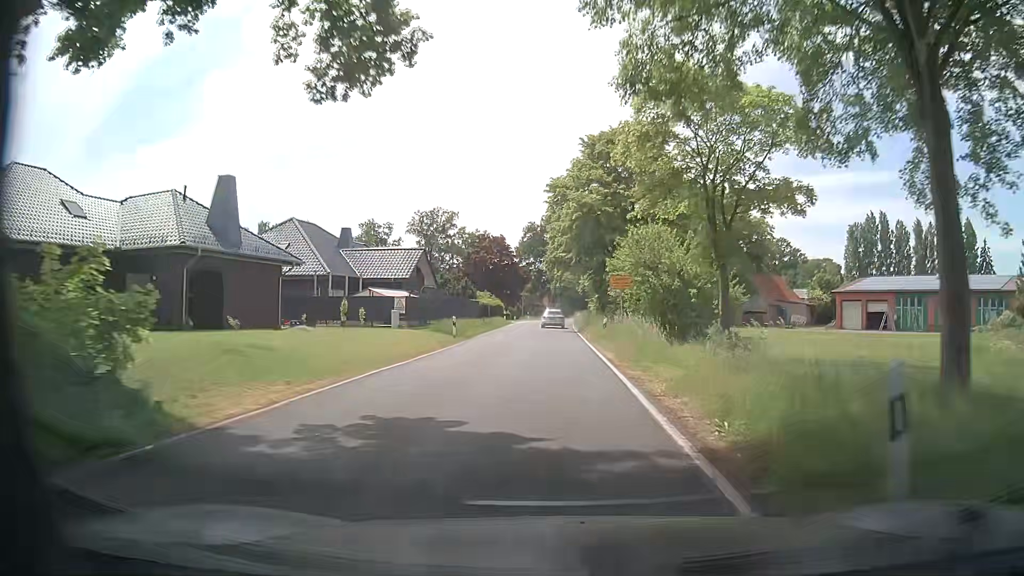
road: secondary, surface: asphalt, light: Day
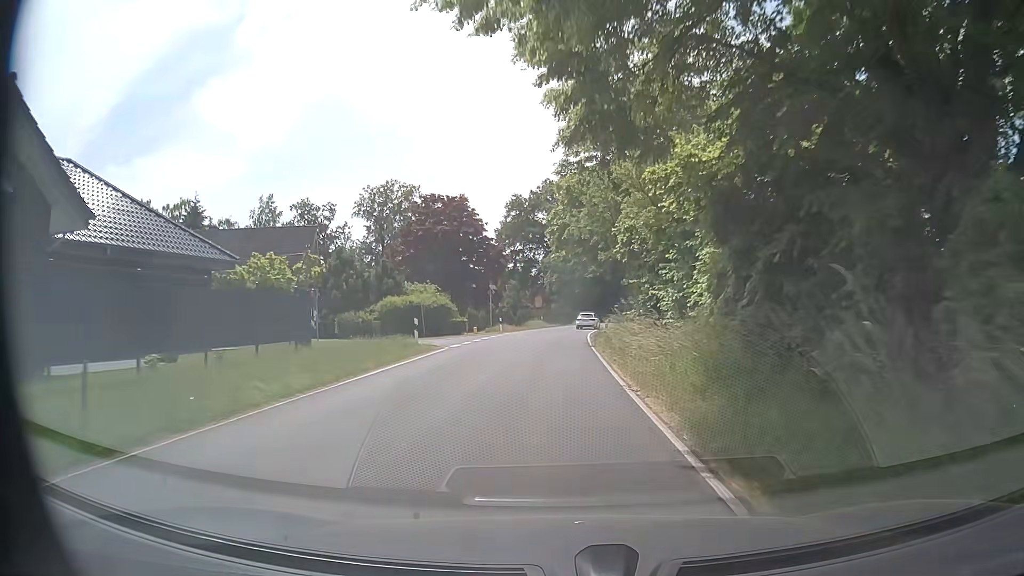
(-0.3, +40.3) m; 0°
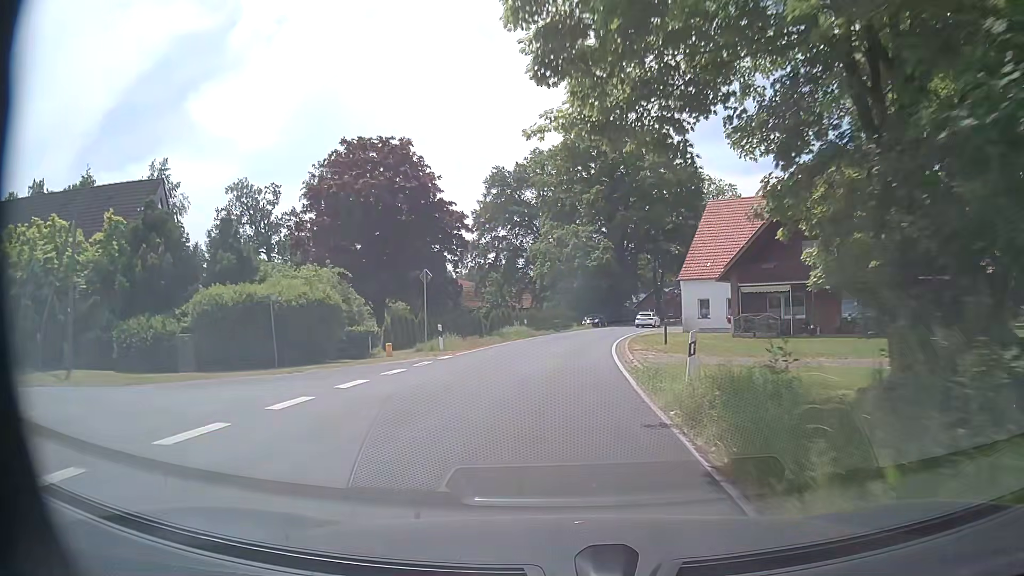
(0.0, +23.3) m; 0°
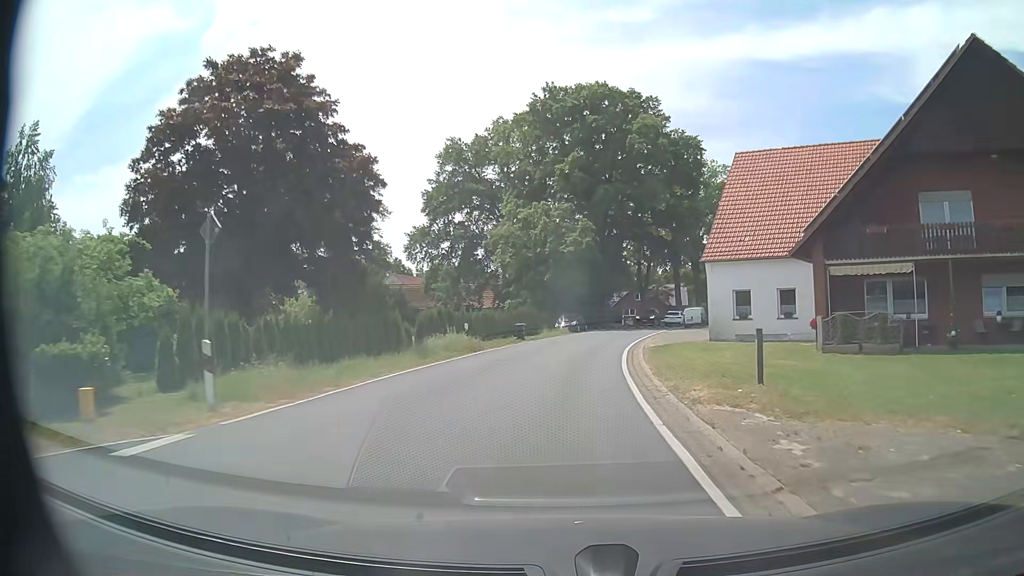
(+0.4, +15.7) m; +3°
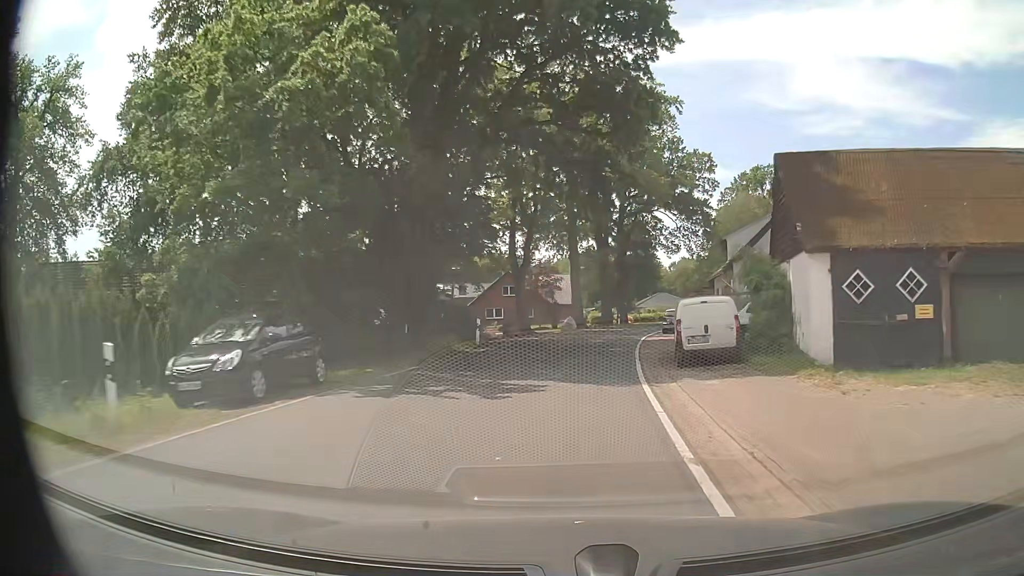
(+3.8, +39.2) m; +11°
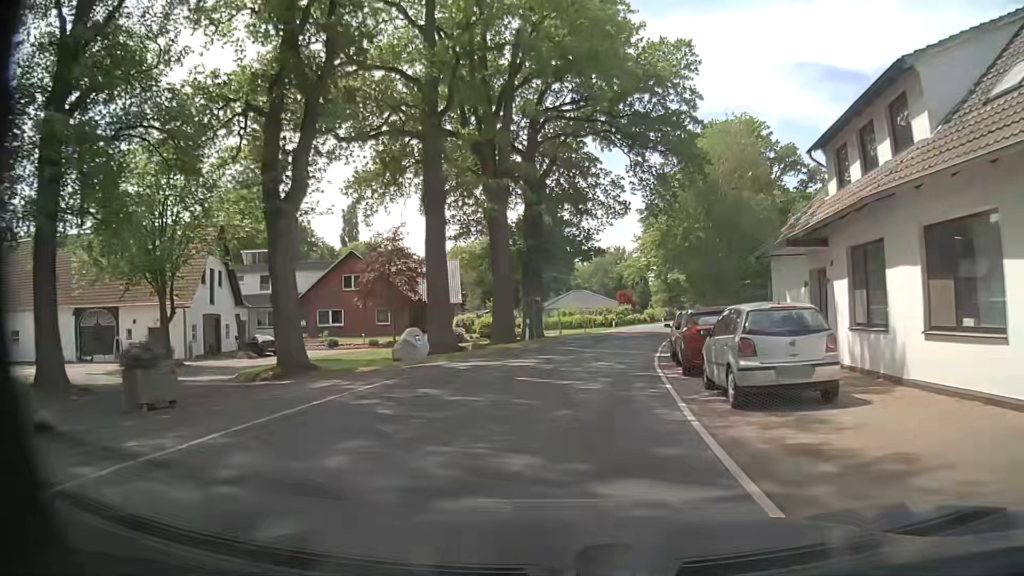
(+2.4, +31.5) m; +8°
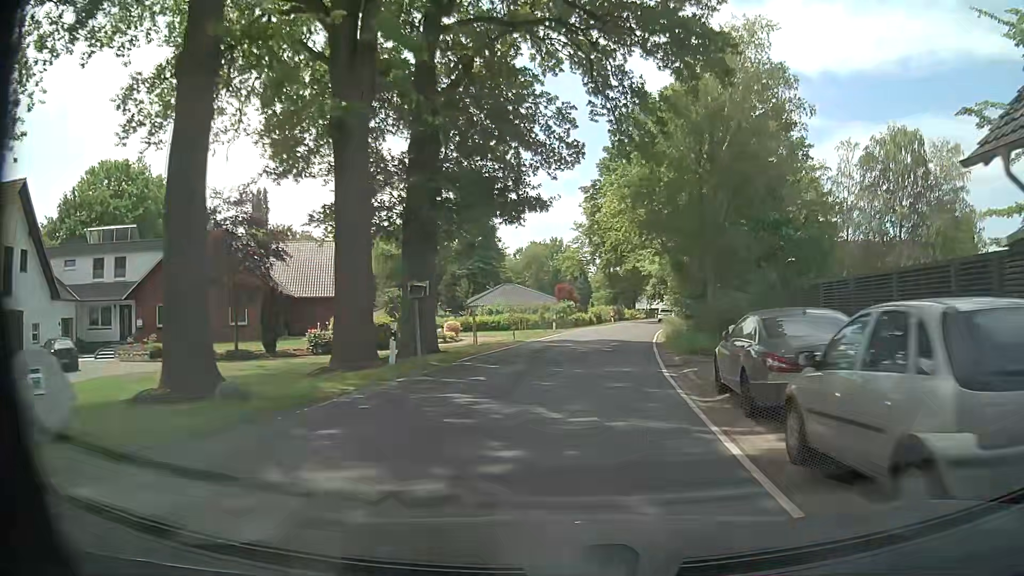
(+0.7, +15.8) m; +6°
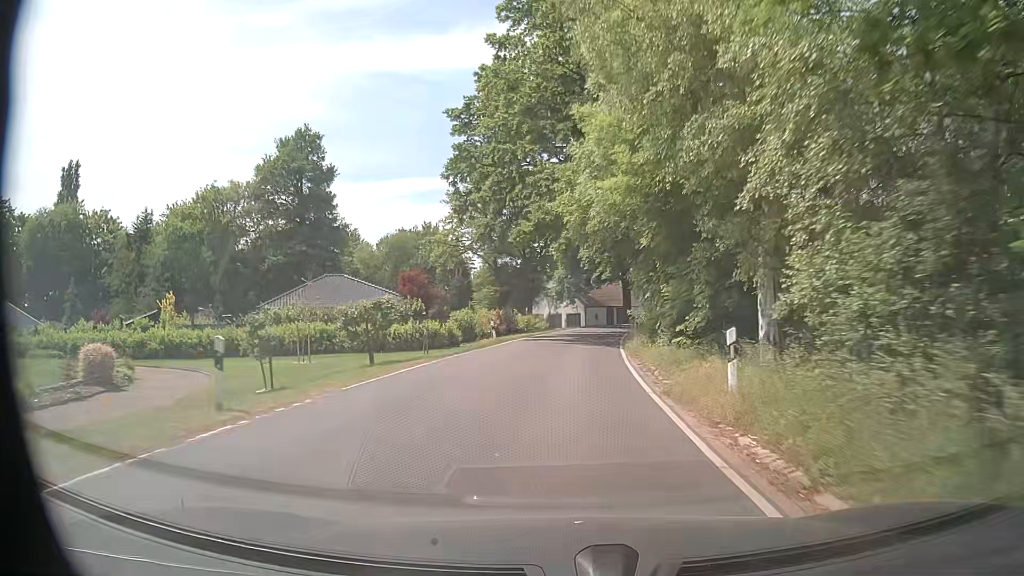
(+2.8, +31.6) m; +9°
(0, +10) (+1, +20) (+1, +30) (+2, +40) (+4, +50) (+6, +60) (+8, +69) (+12, +79) (+15, +88) (+19, +97) m
